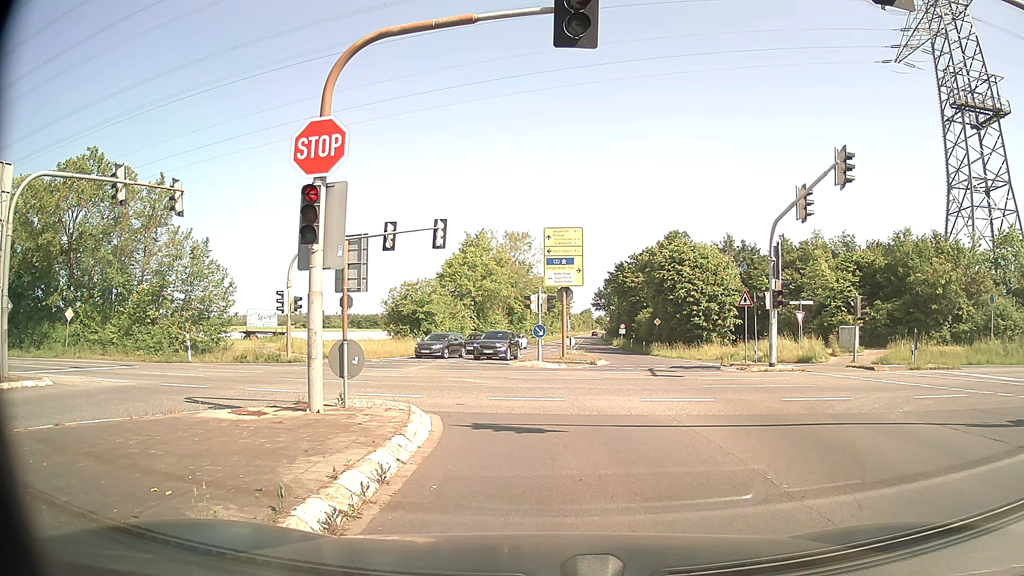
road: secondary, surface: asphalt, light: Day
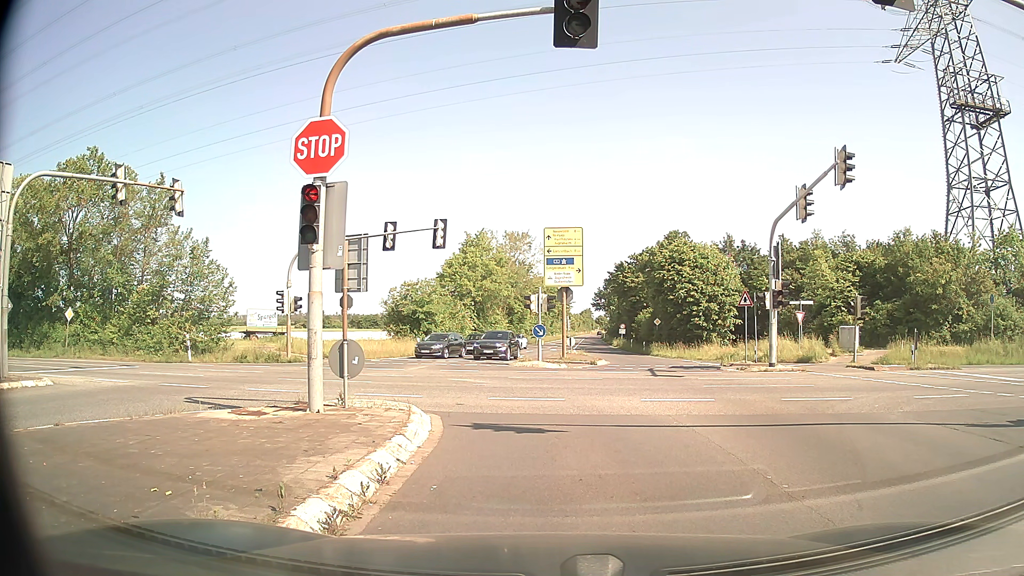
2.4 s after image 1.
(0.0, 0.0) m; 0°
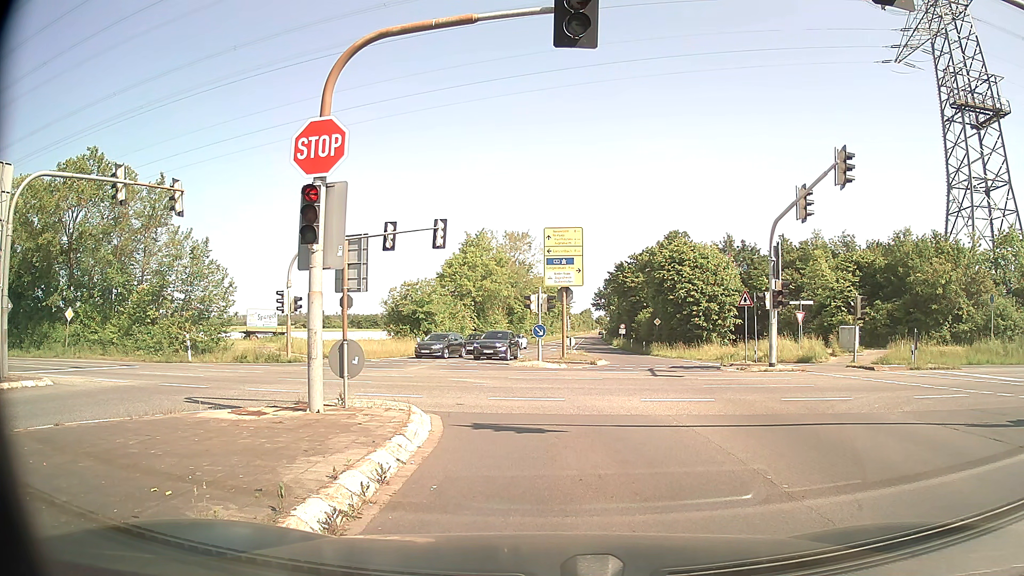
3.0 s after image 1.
(0.0, 0.0) m; 0°
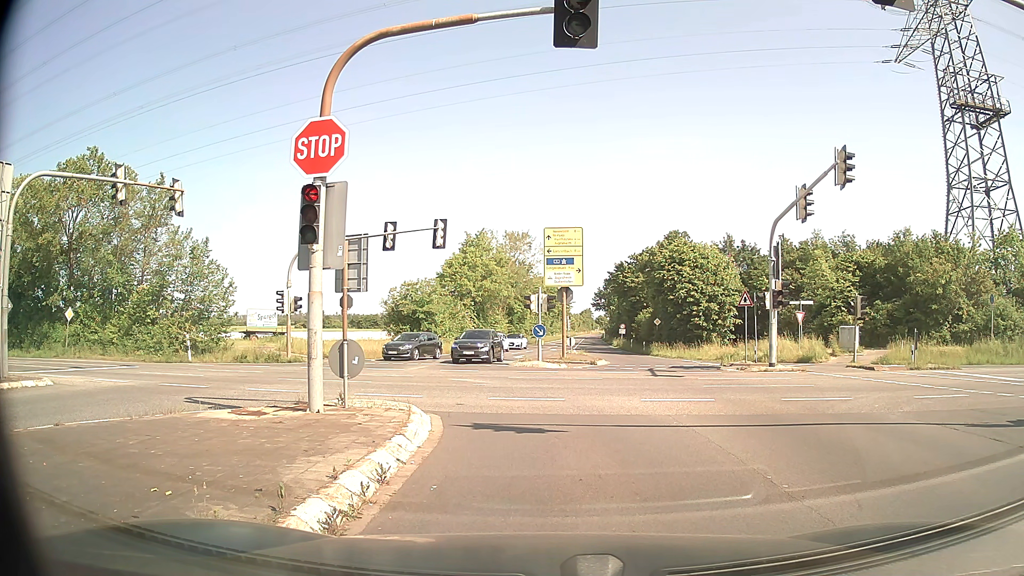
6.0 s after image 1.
(0.0, 0.0) m; 0°
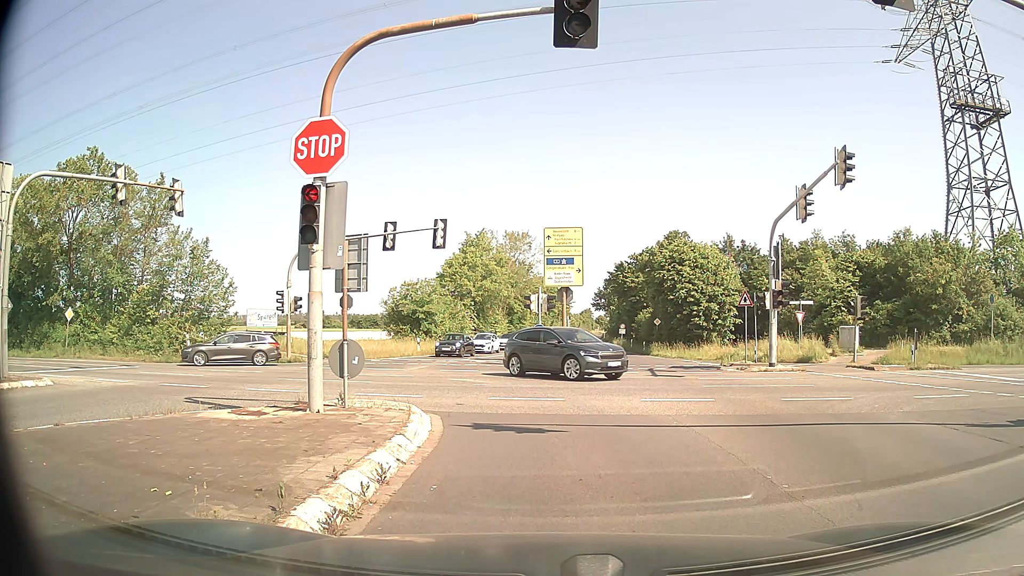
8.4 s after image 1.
(0.0, 0.0) m; 0°
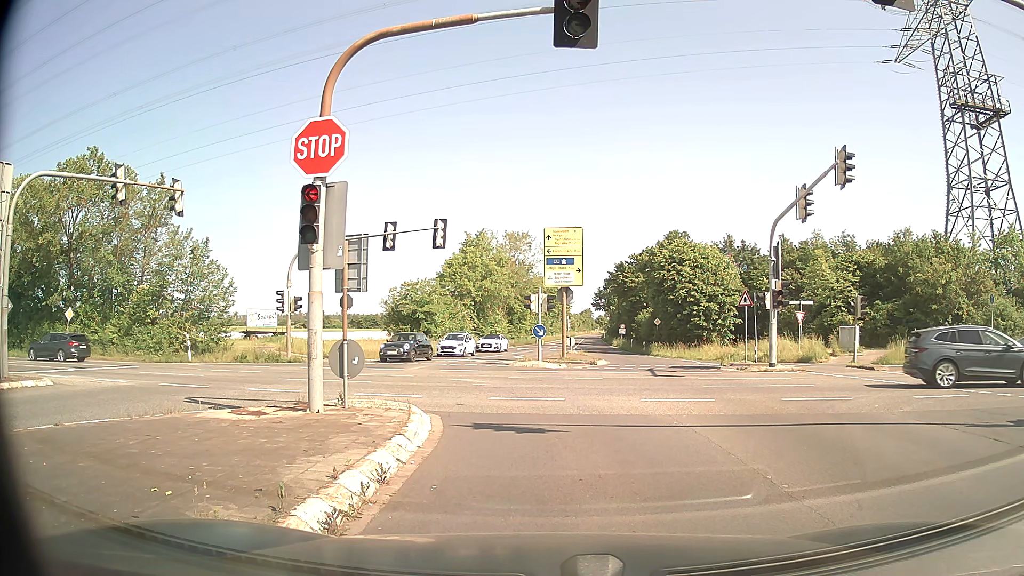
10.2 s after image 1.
(0.0, 0.0) m; 0°
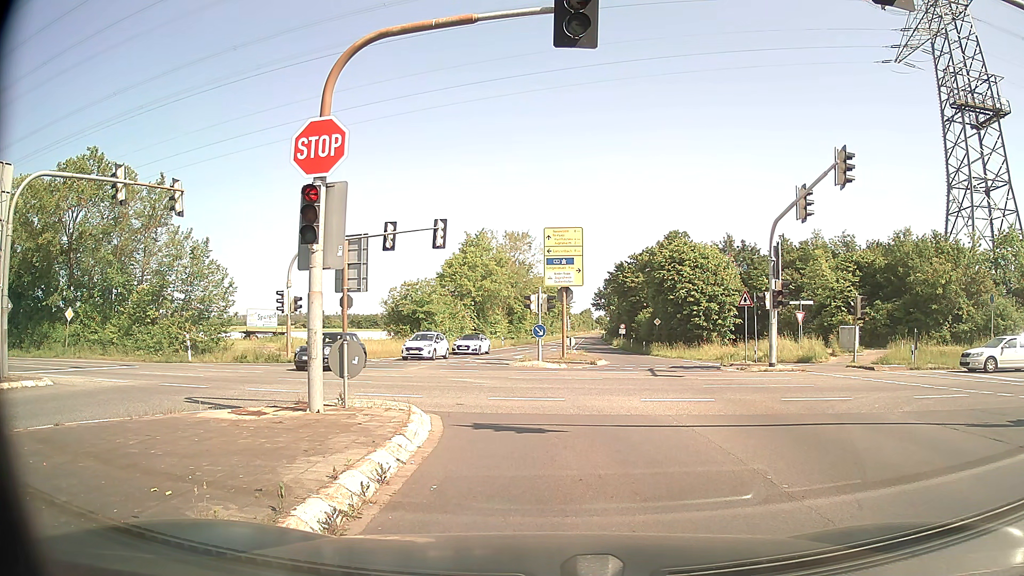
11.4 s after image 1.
(0.0, 0.0) m; 0°
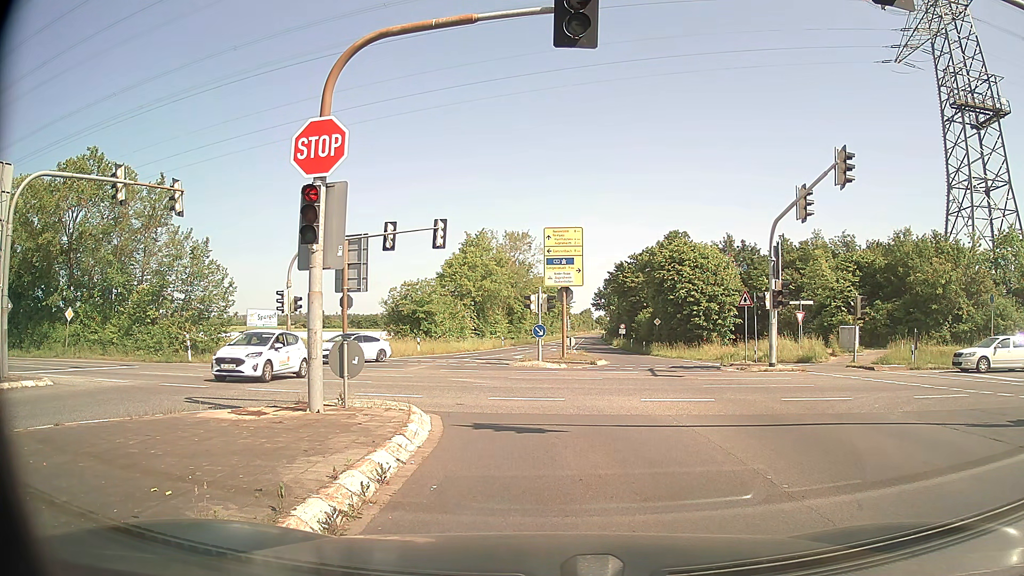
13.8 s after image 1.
(0.0, 0.0) m; 0°
(0, +10) (-4, +19) (-11, +25) (-21, +28) (-31, +30) (-41, +31) (-51, +32) (-61, +33) (-71, +34) (-81, +35) m
